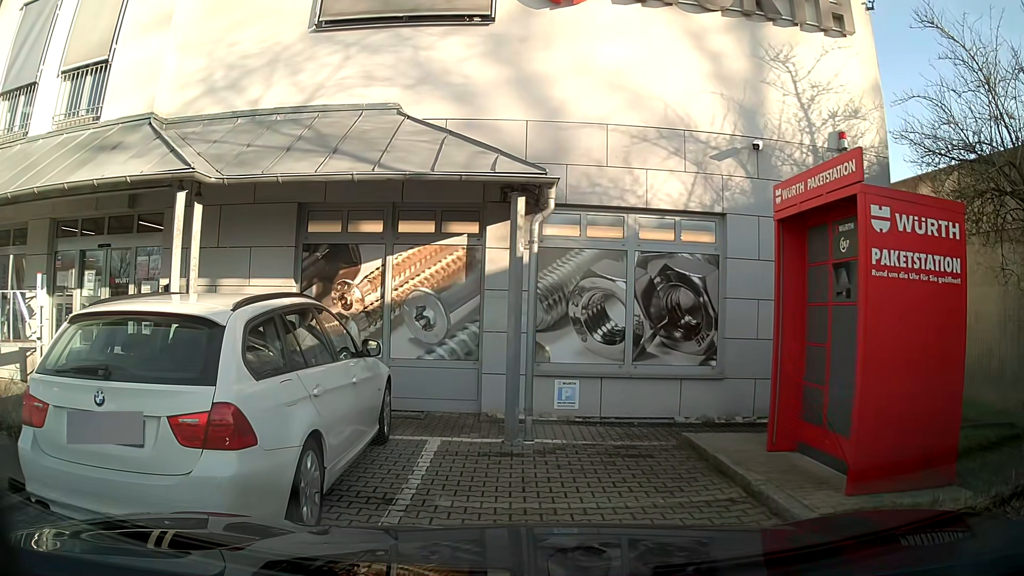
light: Day
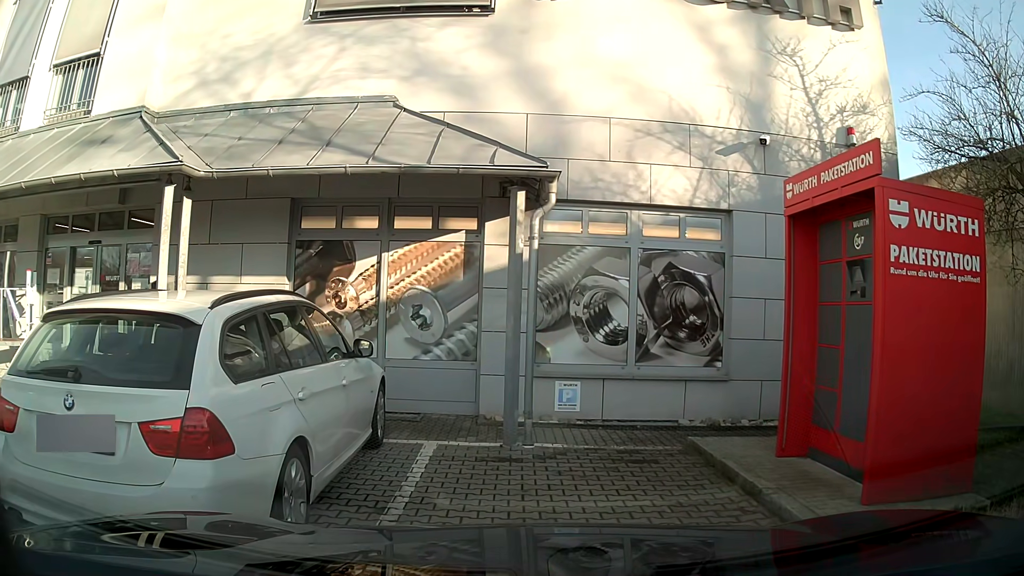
(0.0, +0.2) m; 0°
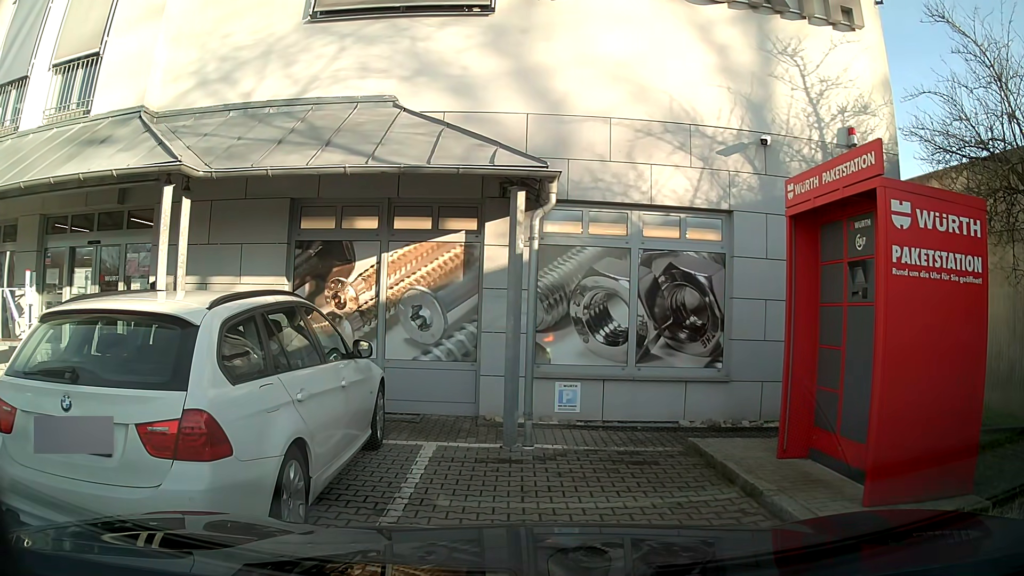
(0.0, +0.1) m; 0°
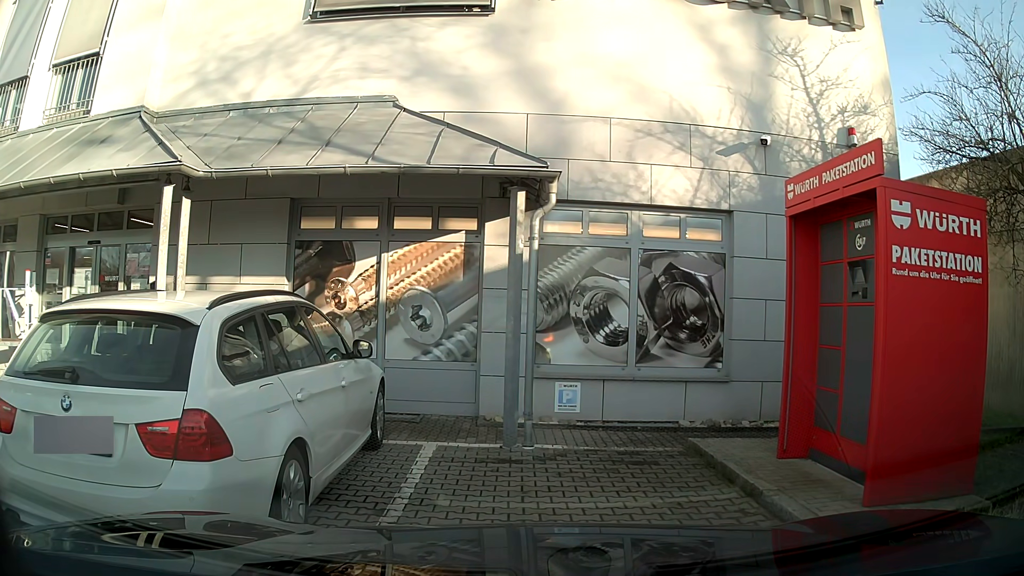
(0.0, 0.0) m; 0°
